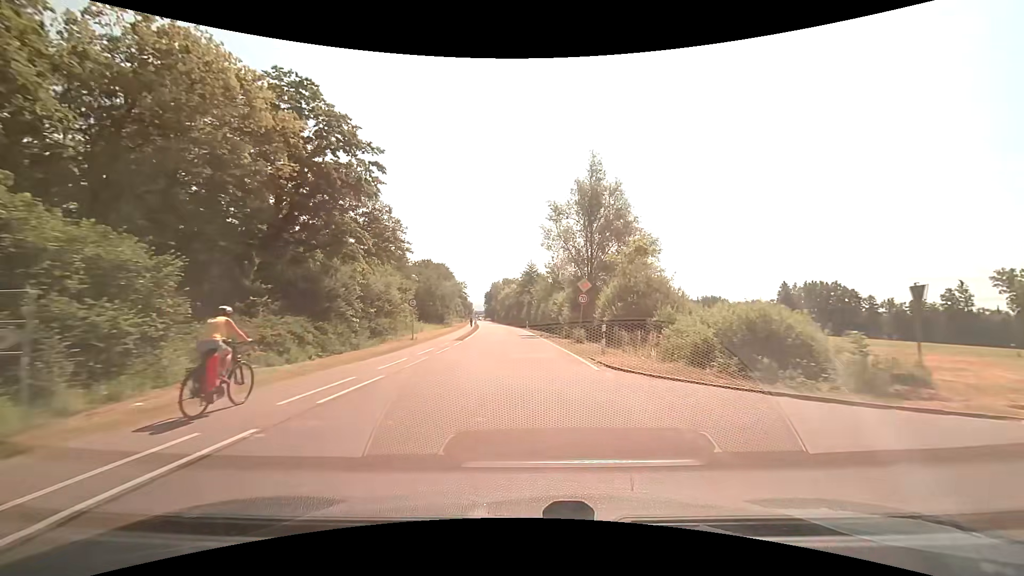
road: tertiary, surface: asphalt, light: Day
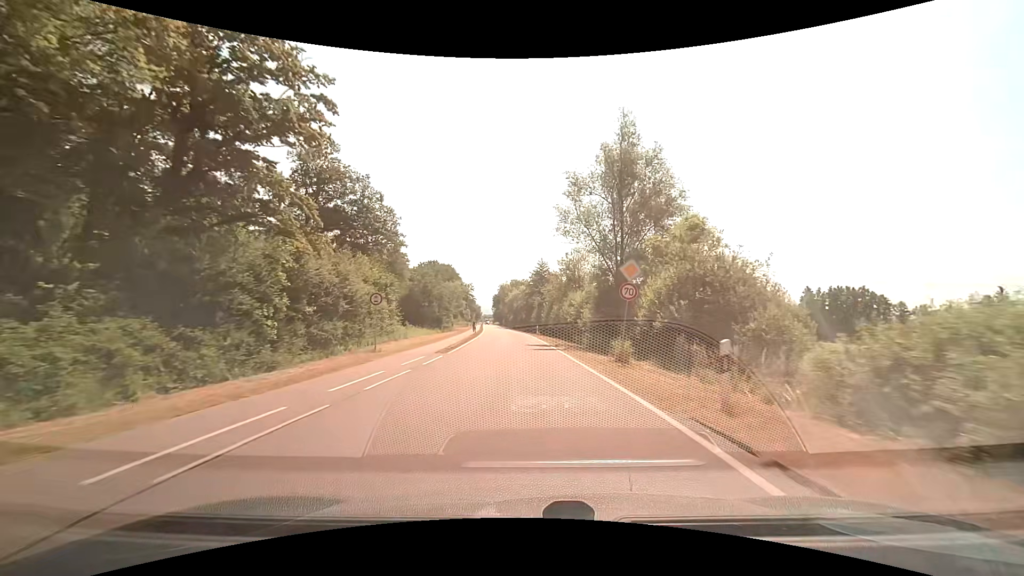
(-0.1, +9.7) m; -1°
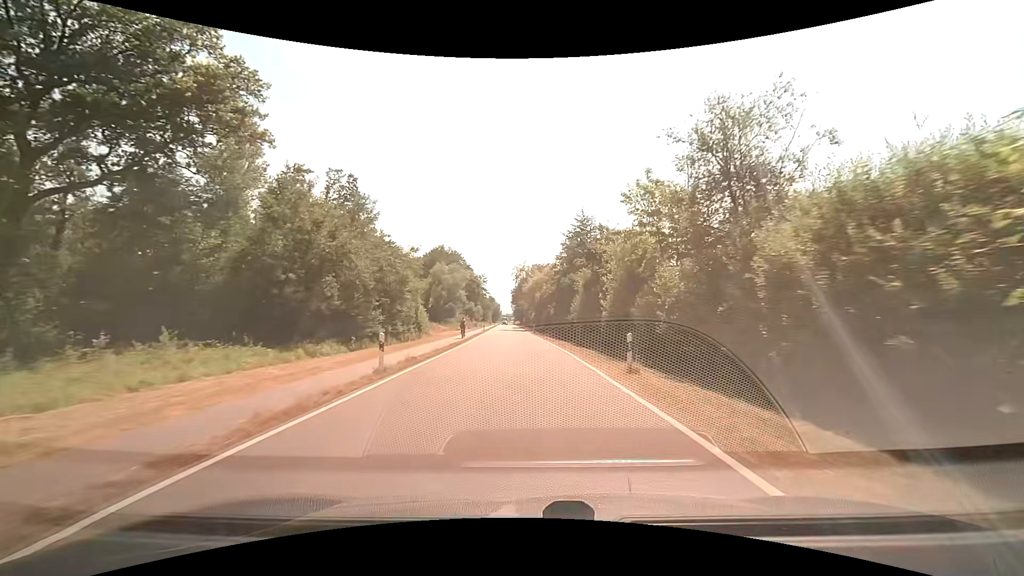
(-0.8, +39.3) m; -2°
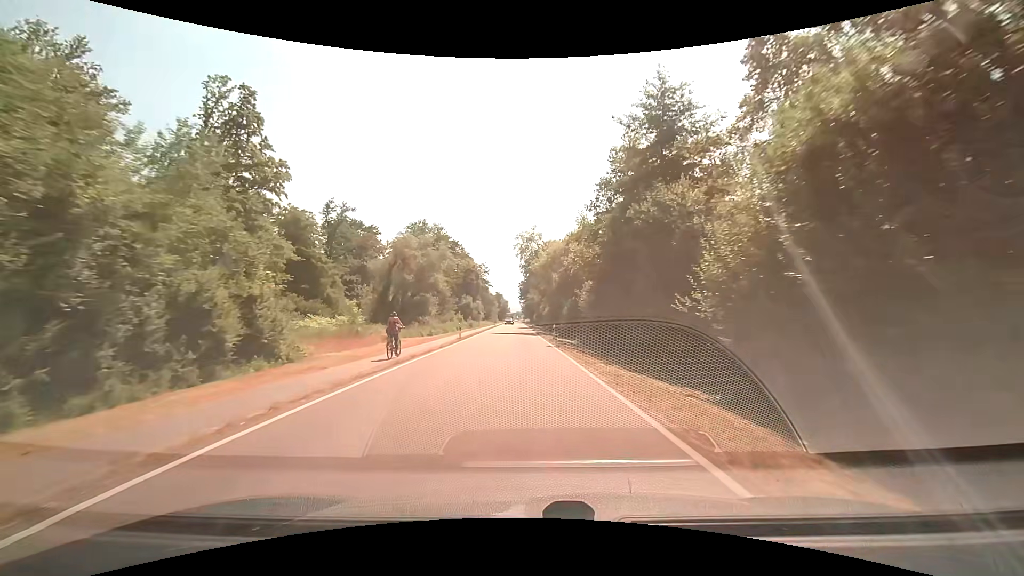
(-0.1, +29.8) m; -1°
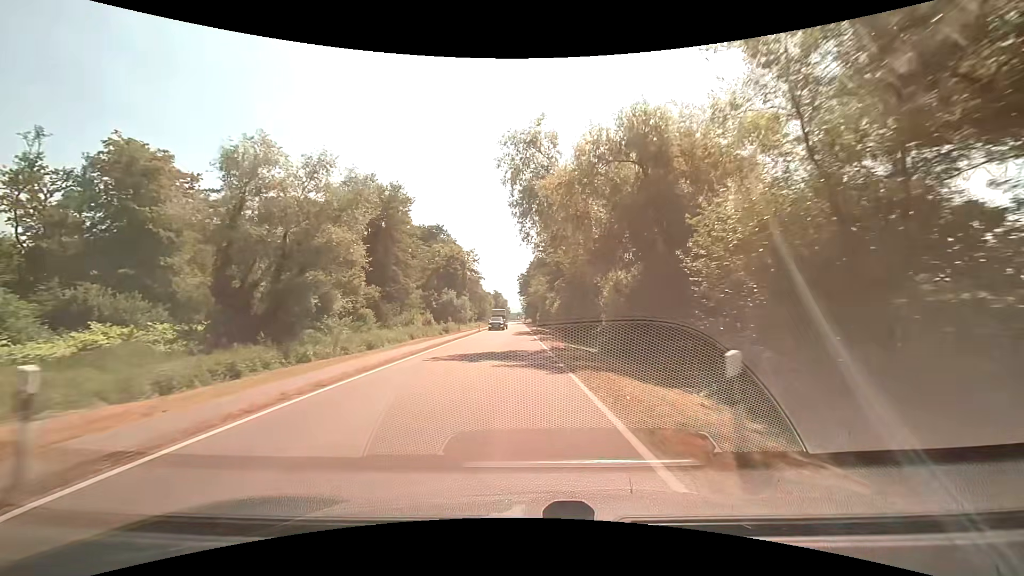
(0.0, +29.8) m; 0°
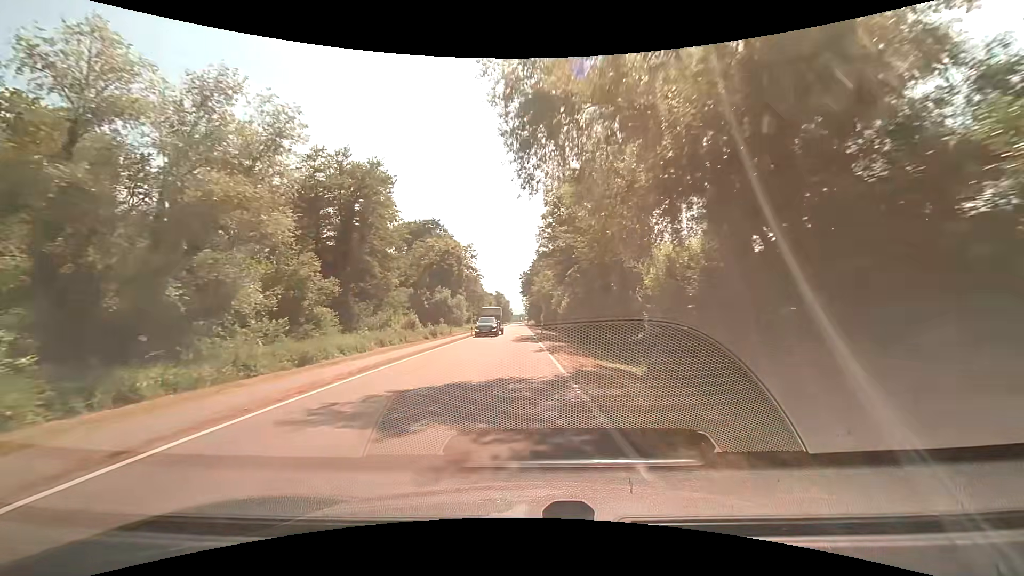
(-0.1, +9.9) m; -1°
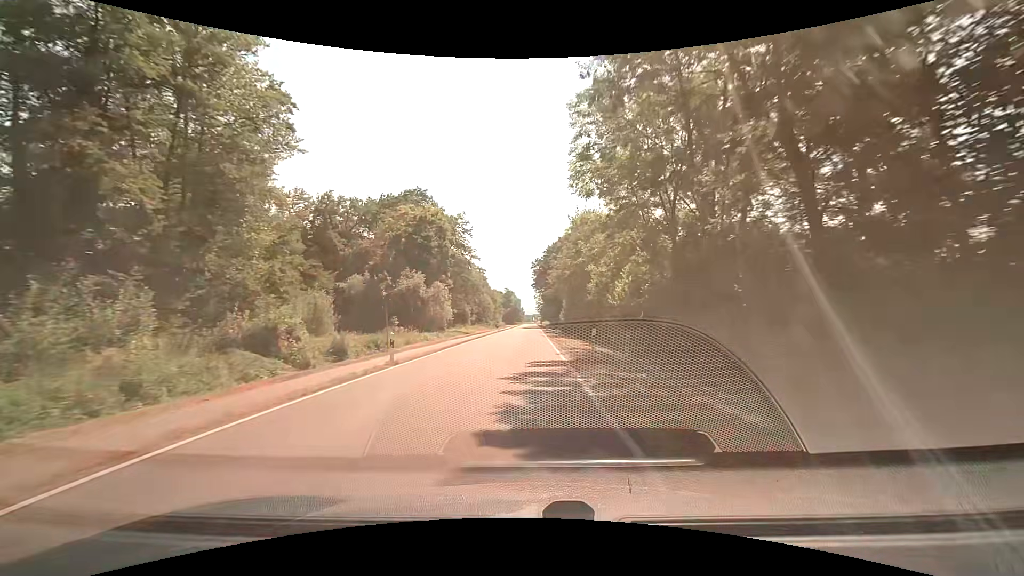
(-0.4, +29.7) m; -2°
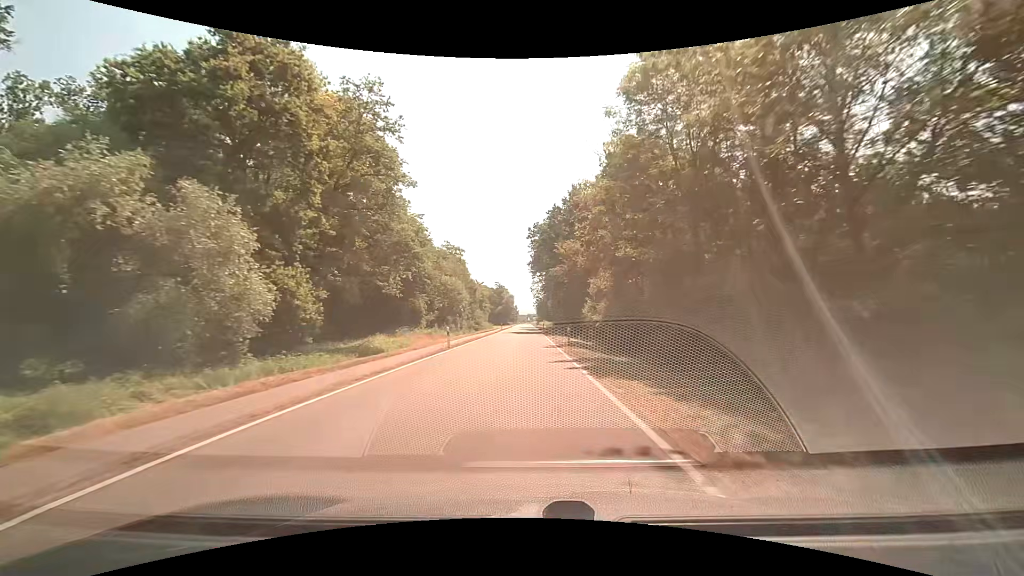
(0.0, +40.3) m; +1°
(0, +10) (0, +20) (0, +30) (0, +40) (0, +50) (0, +60) (0, +70) (0, +80) (0, +90) (0, +100) m
